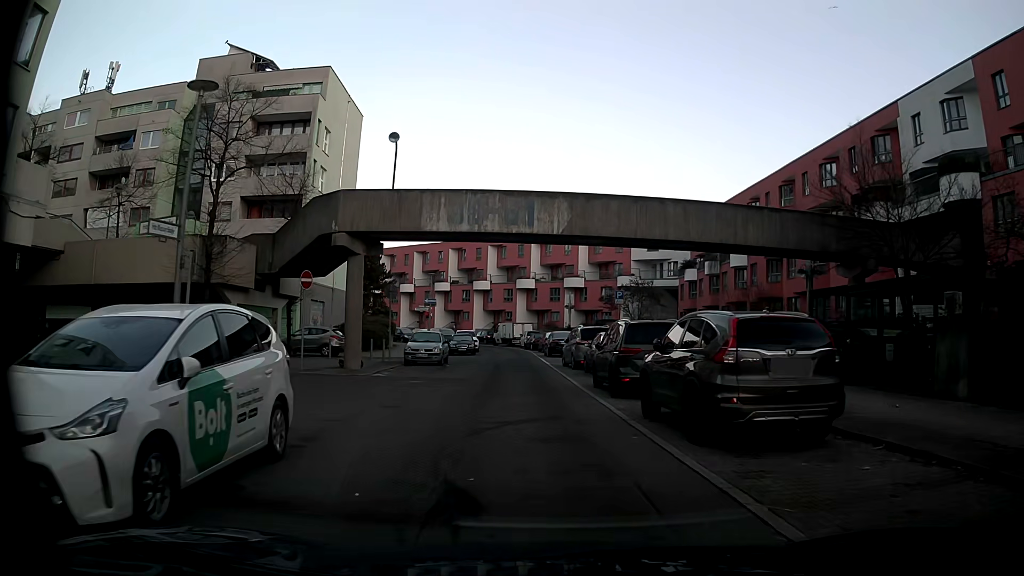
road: residential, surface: asphalt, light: Day
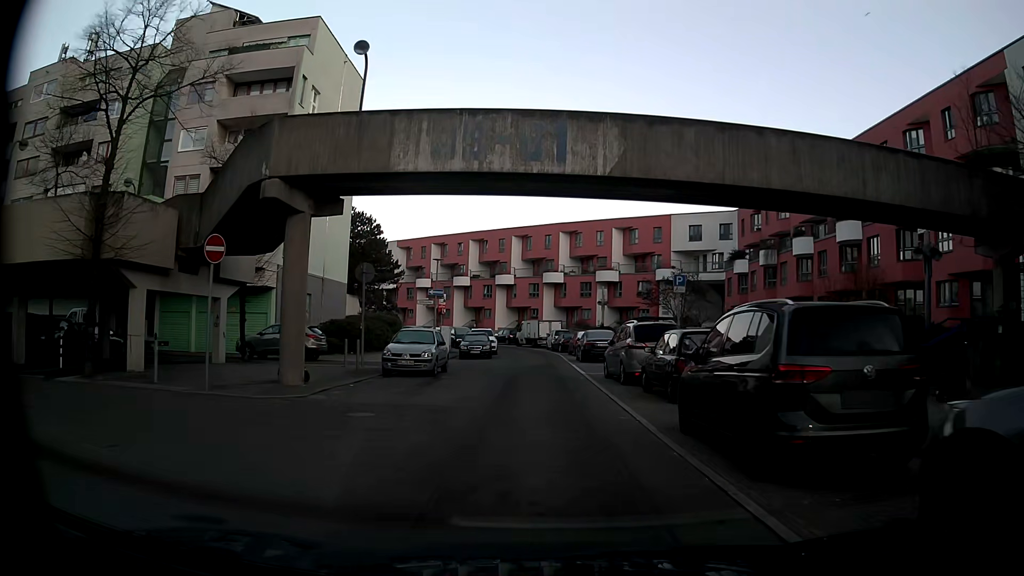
(0.0, +8.2) m; -1°
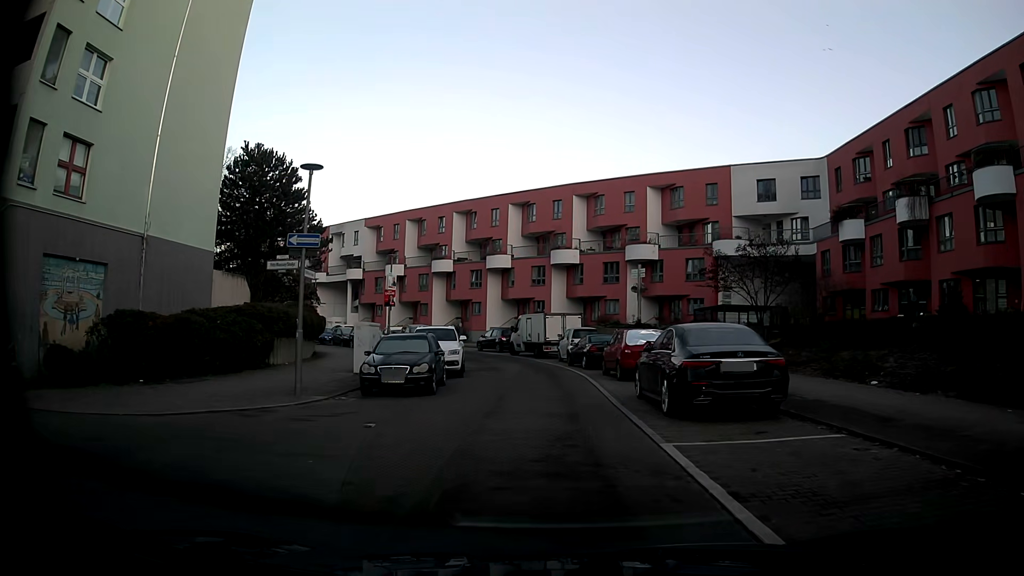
(-0.1, +20.9) m; -1°
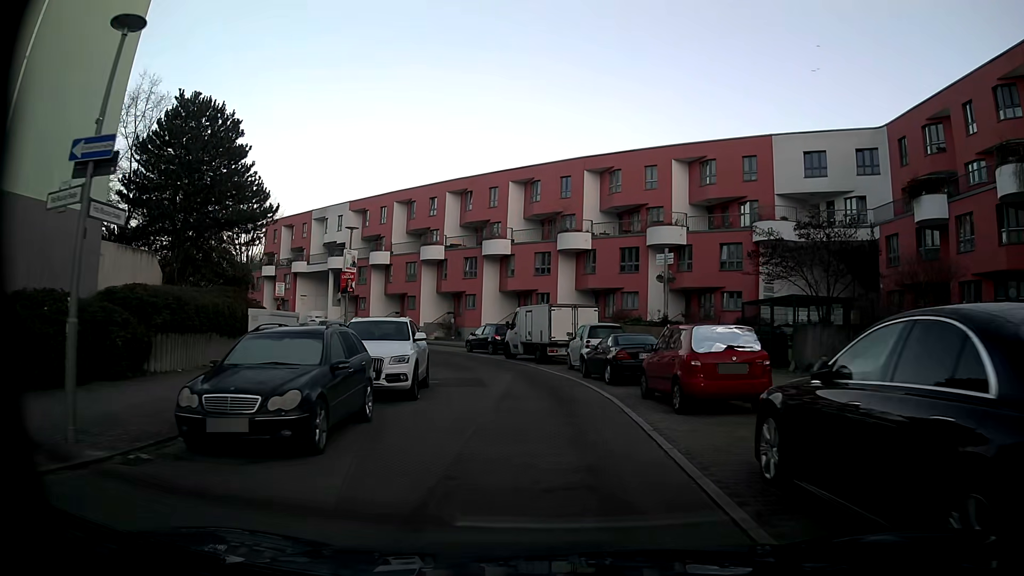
(-0.1, +8.3) m; -1°
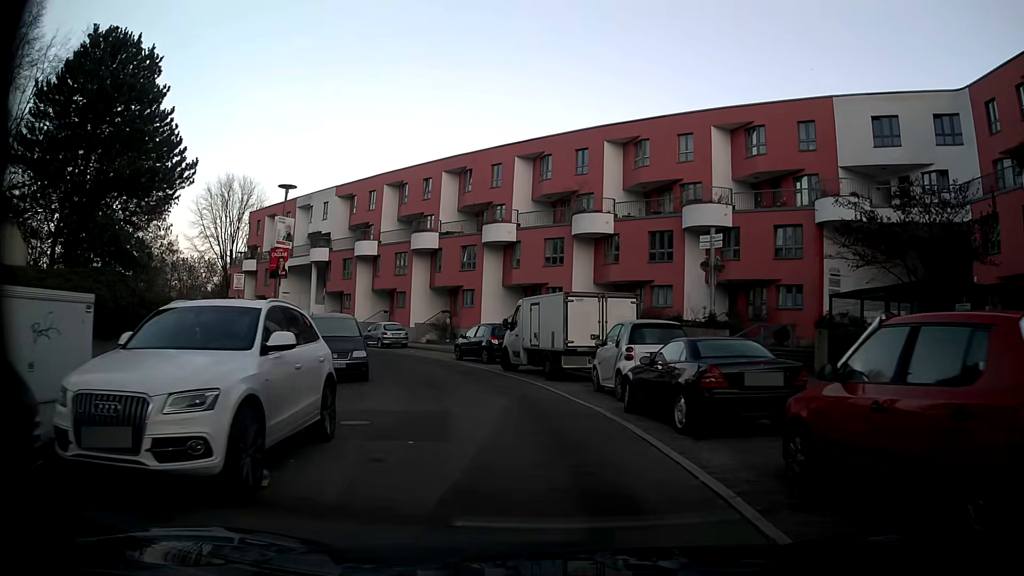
(+0.1, +8.1) m; 0°
(0, +10) (-2, +20) (-6, +29) (-11, +37) (-19, +44) (-26, +51) (-34, +57) (-40, +65) (-49, +65) (-49, +56) m
